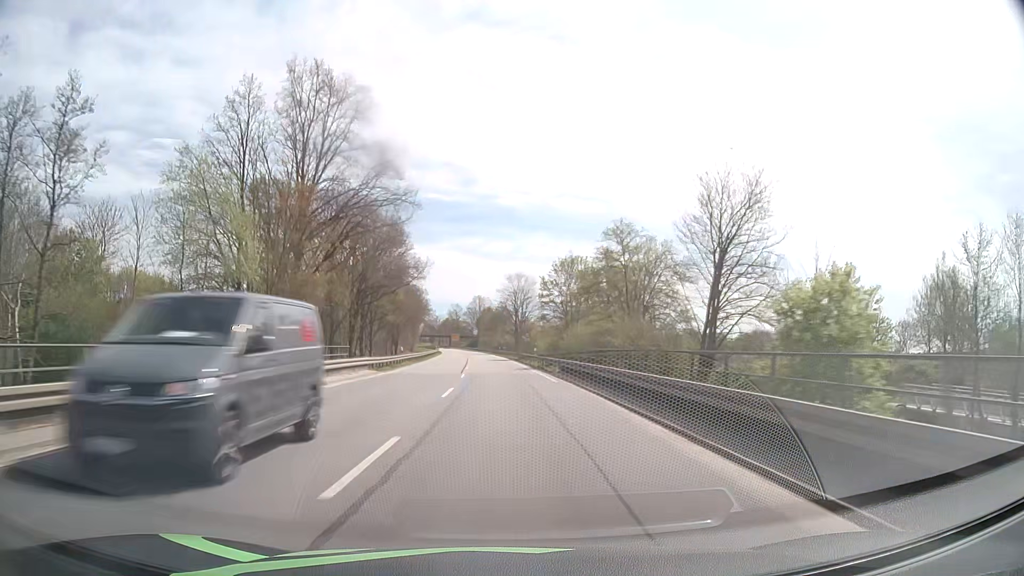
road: primary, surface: asphalt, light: Day
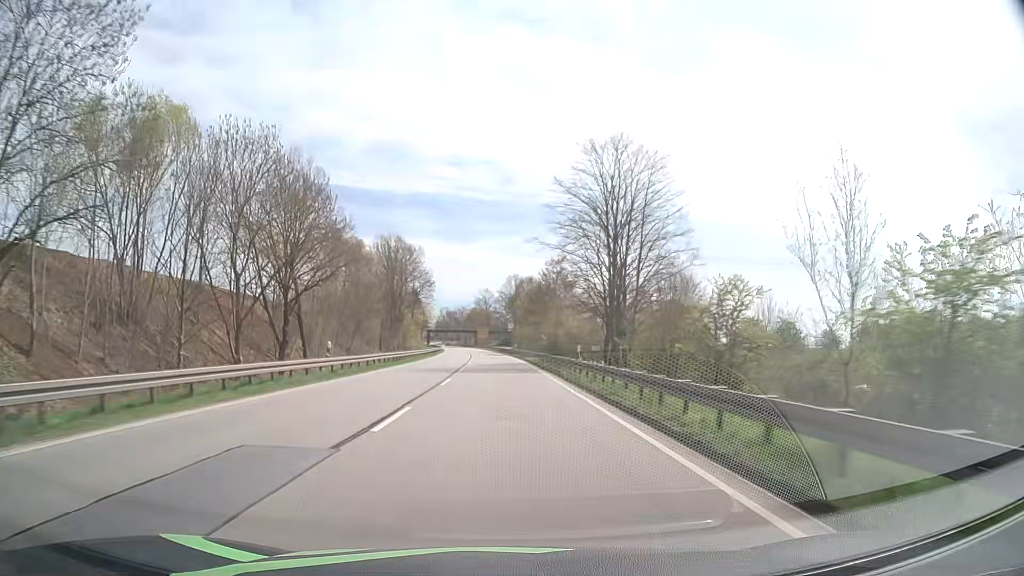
(-1.8, +79.5) m; -3°
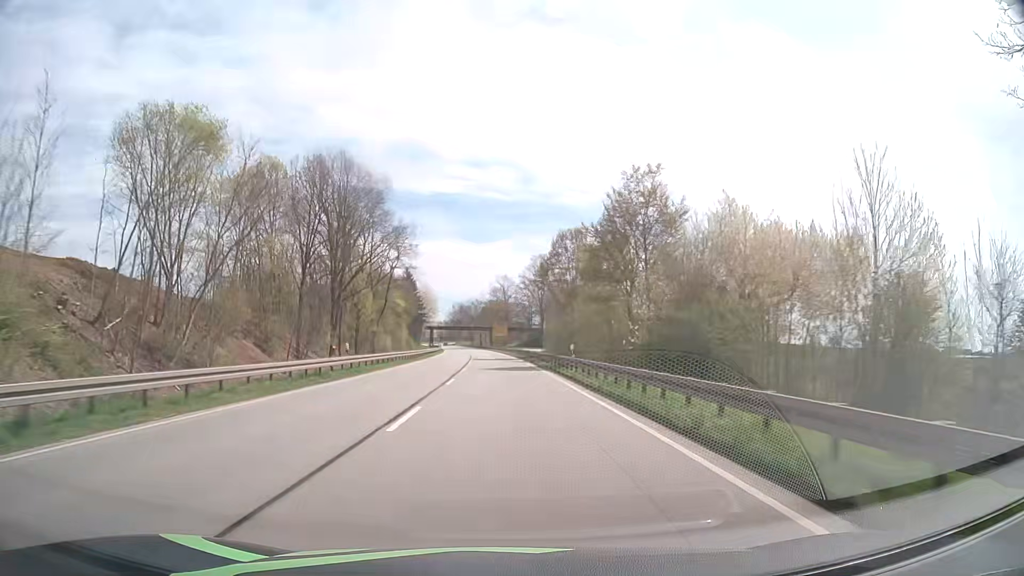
(-0.9, +47.6) m; -2°
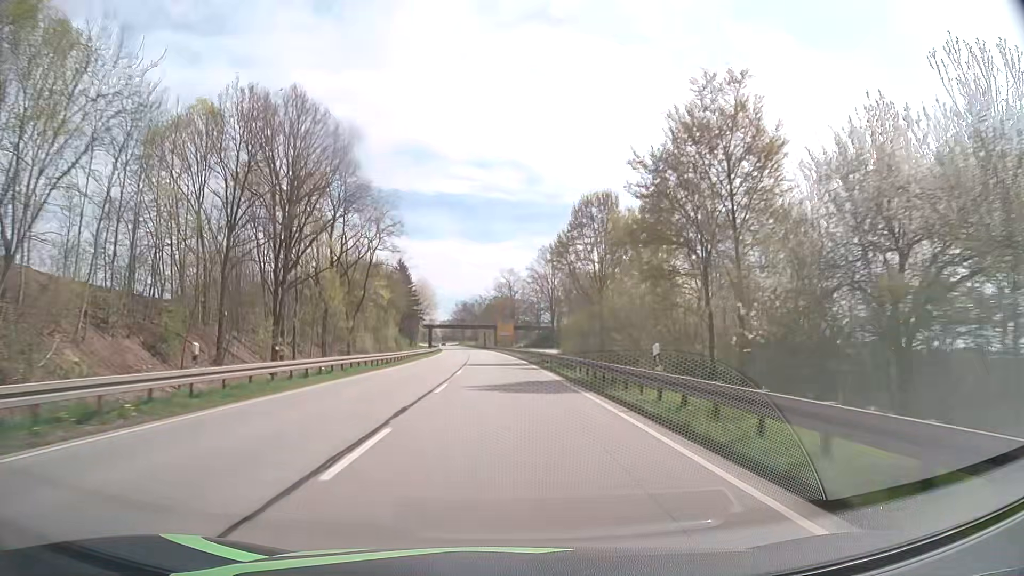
(-0.1, +15.8) m; 0°
(0, +10) (0, +20) (0, +30) (0, +40) (-1, +50) (-1, +60) (-2, +70) (-2, +80) (-3, +90) (-3, +100) m
